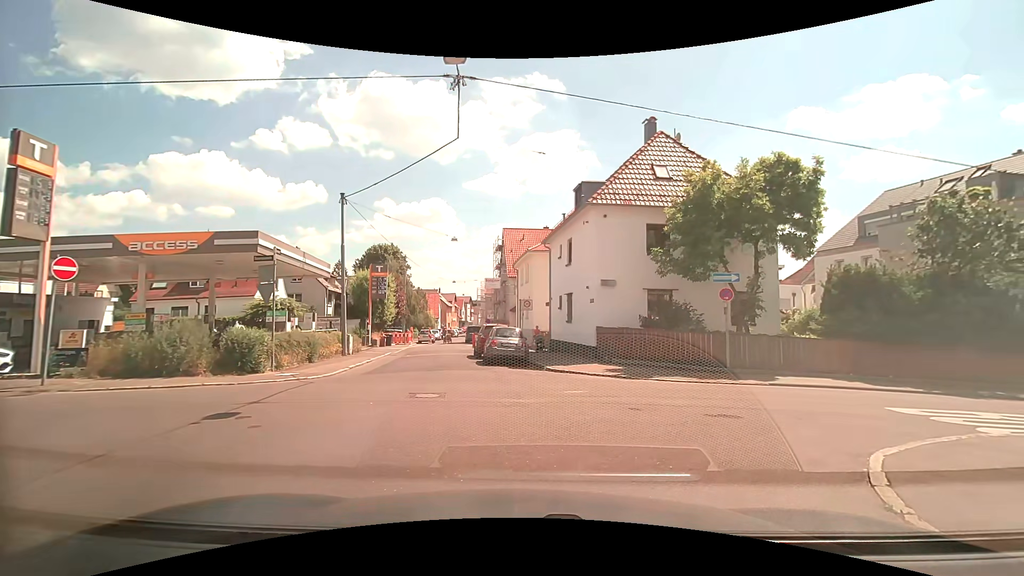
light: Day
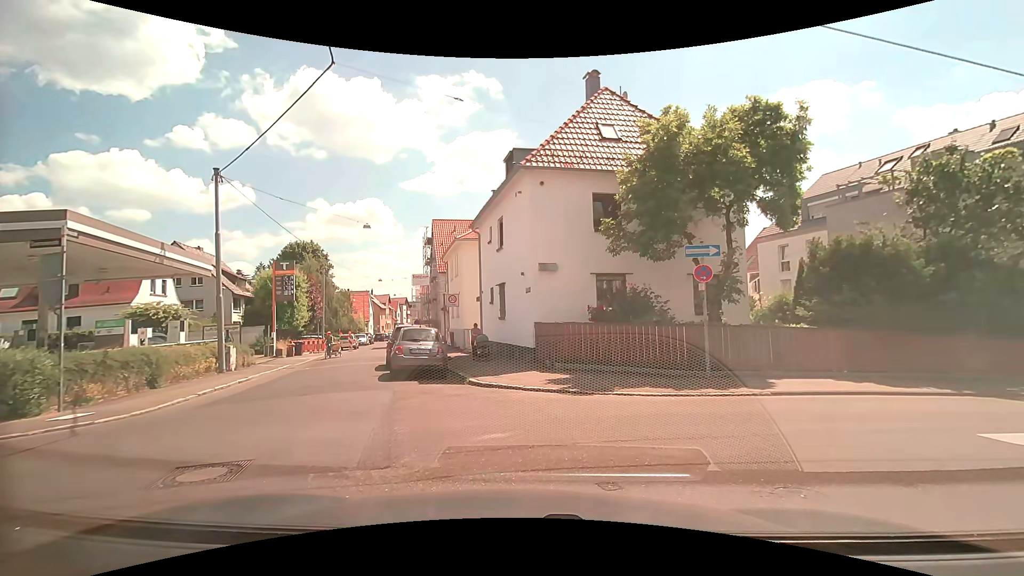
(+0.6, +4.4) m; +7°
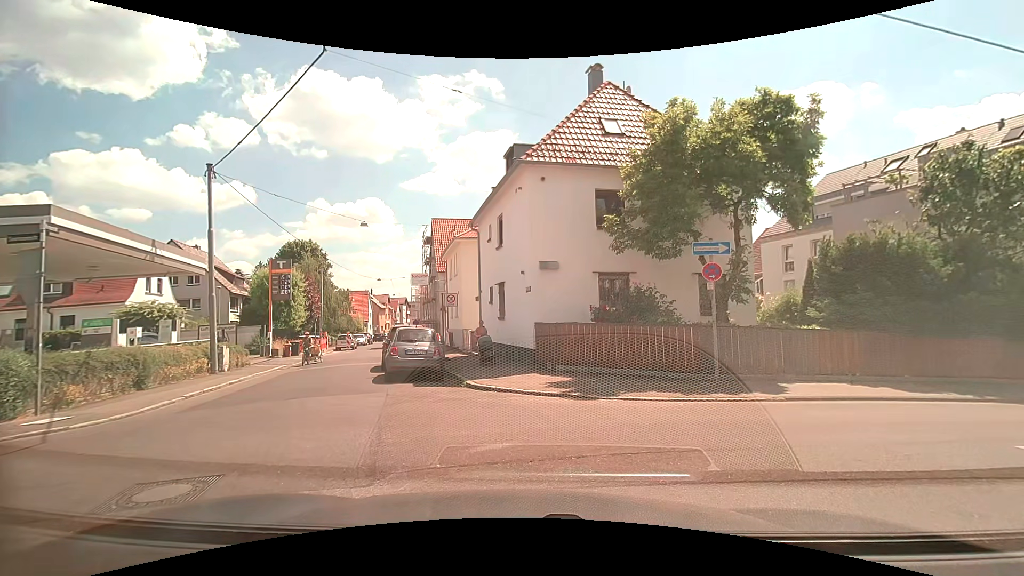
(0.0, +0.5) m; 0°
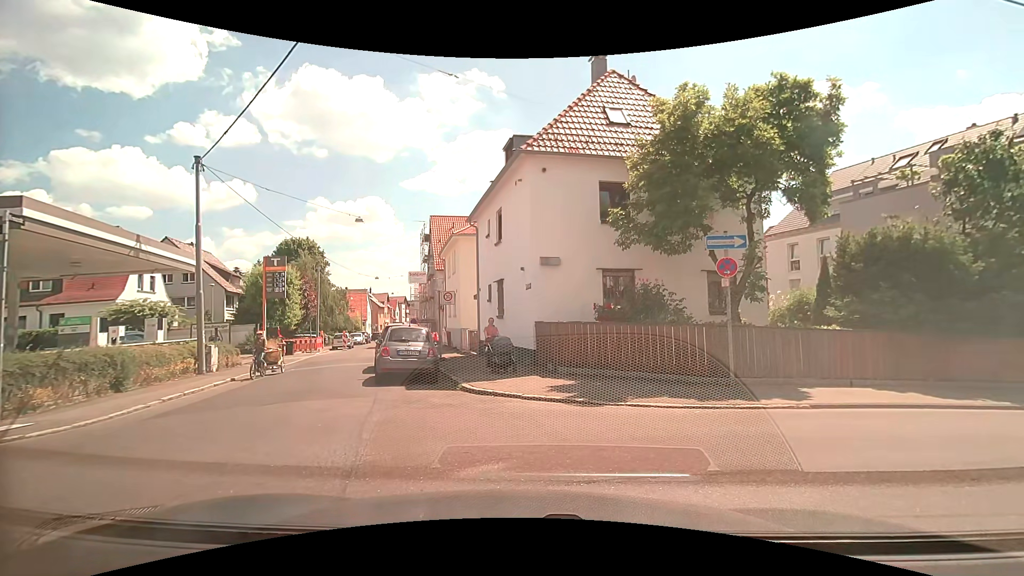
(0.0, +0.9) m; 0°
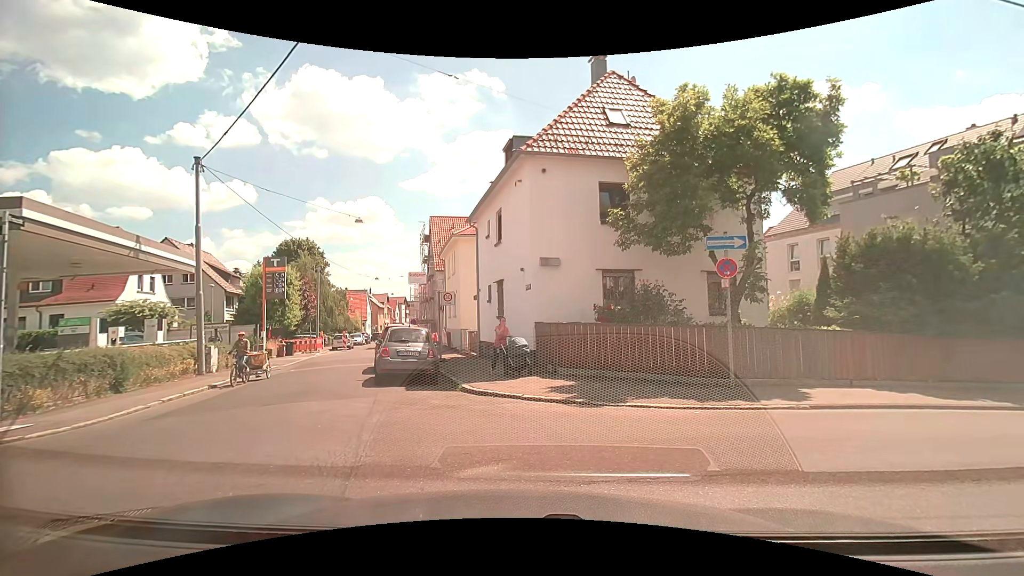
(0.0, 0.0) m; 0°
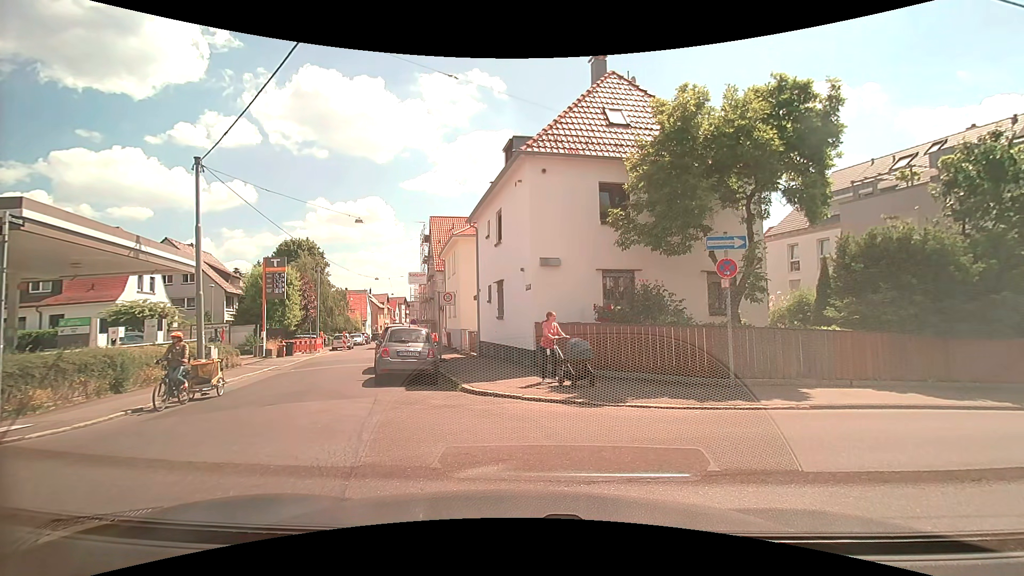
(0.0, 0.0) m; 0°
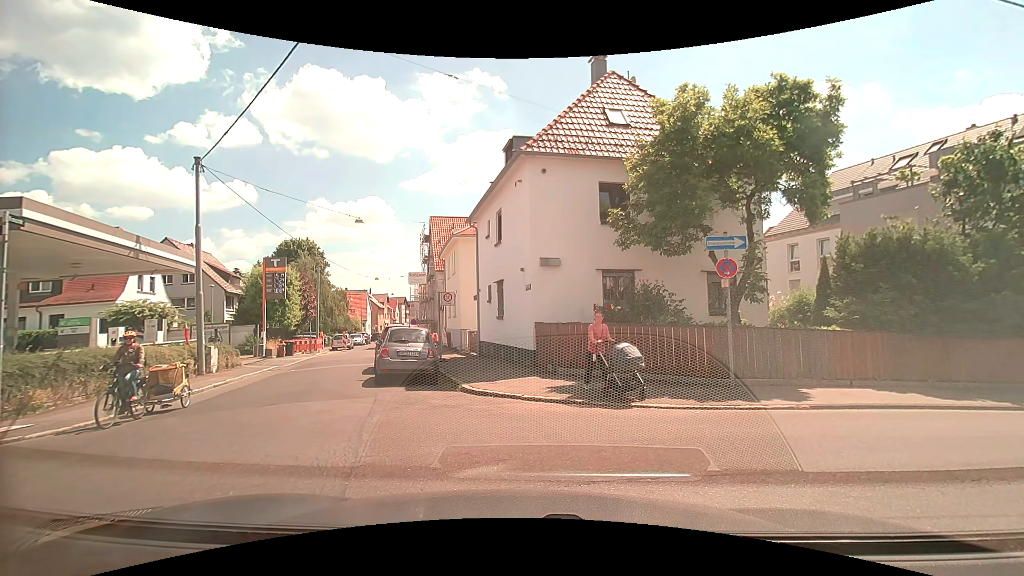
(0.0, 0.0) m; 0°
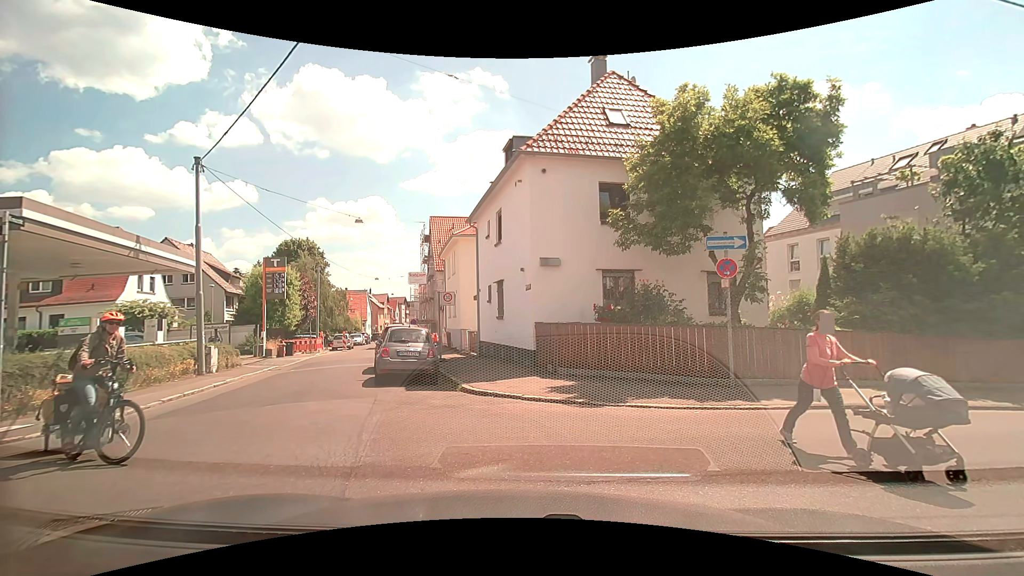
(0.0, 0.0) m; 0°
(+6, +7) (+15, +9) (+25, +11) (+35, +13) (+45, +15) (+55, +17) (+64, +19) (+74, +19) (+84, +20) (+94, +21) m
